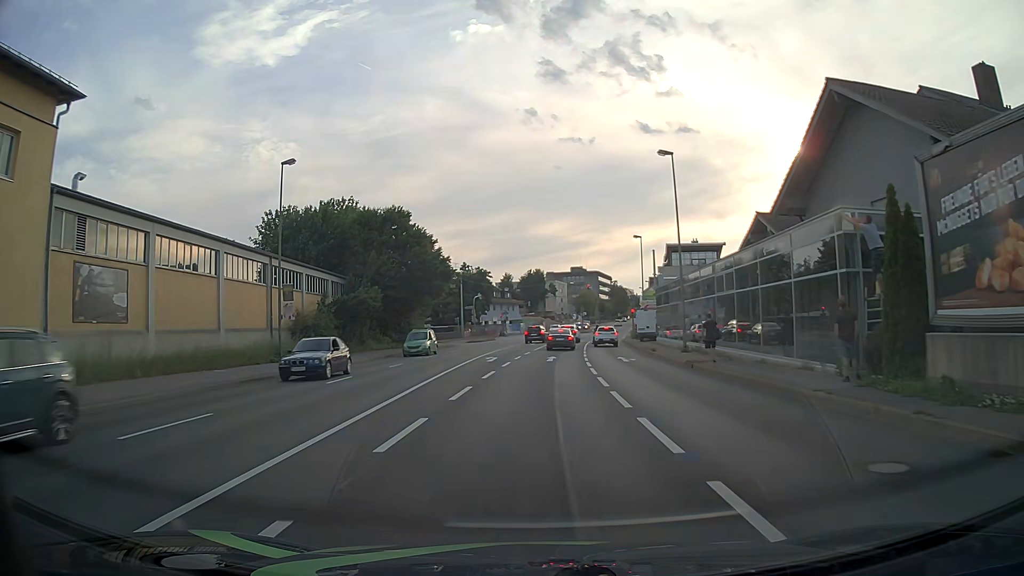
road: primary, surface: asphalt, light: Day
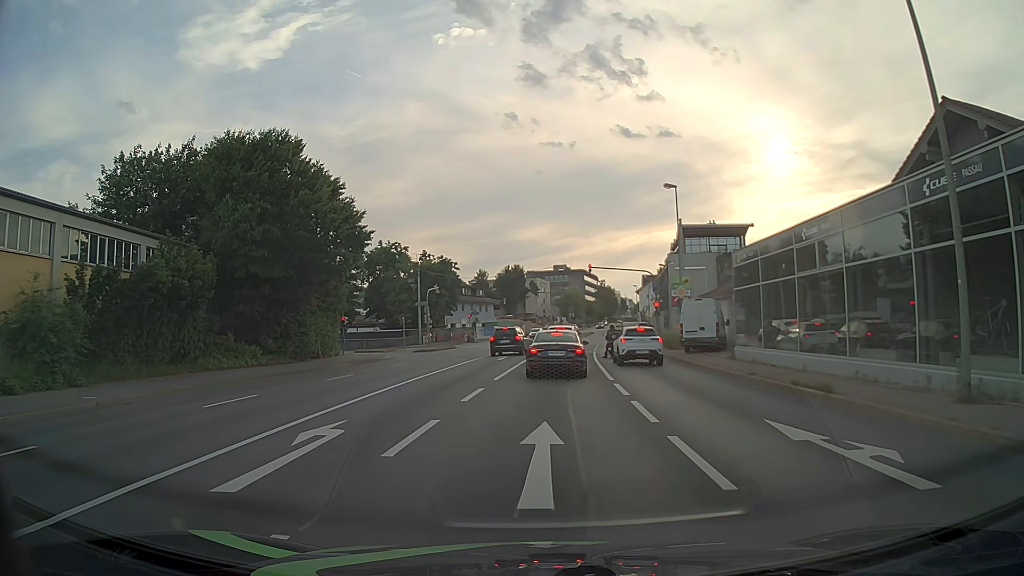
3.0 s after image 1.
(+0.4, +23.9) m; +2°
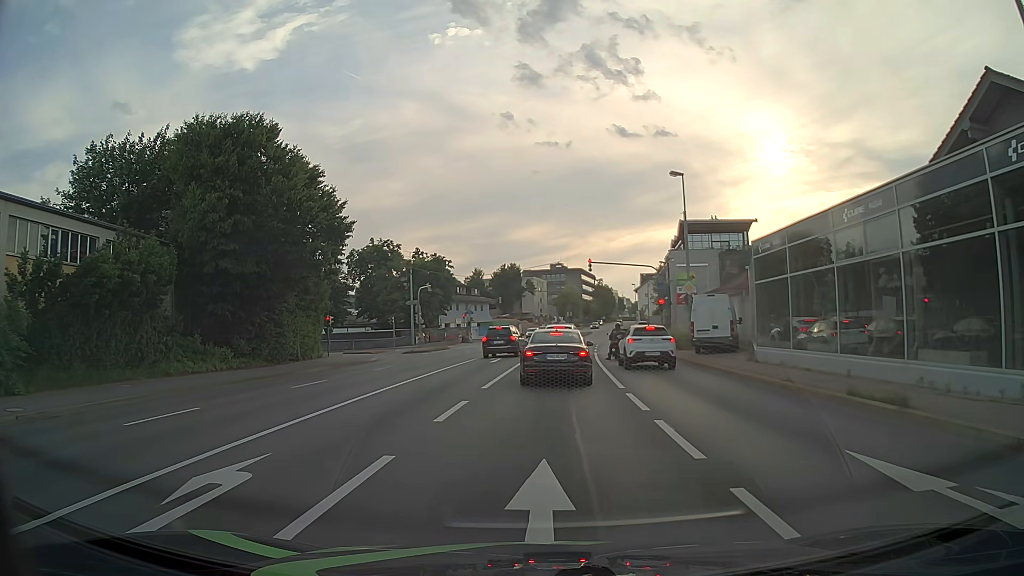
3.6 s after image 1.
(0.0, +3.0) m; 0°
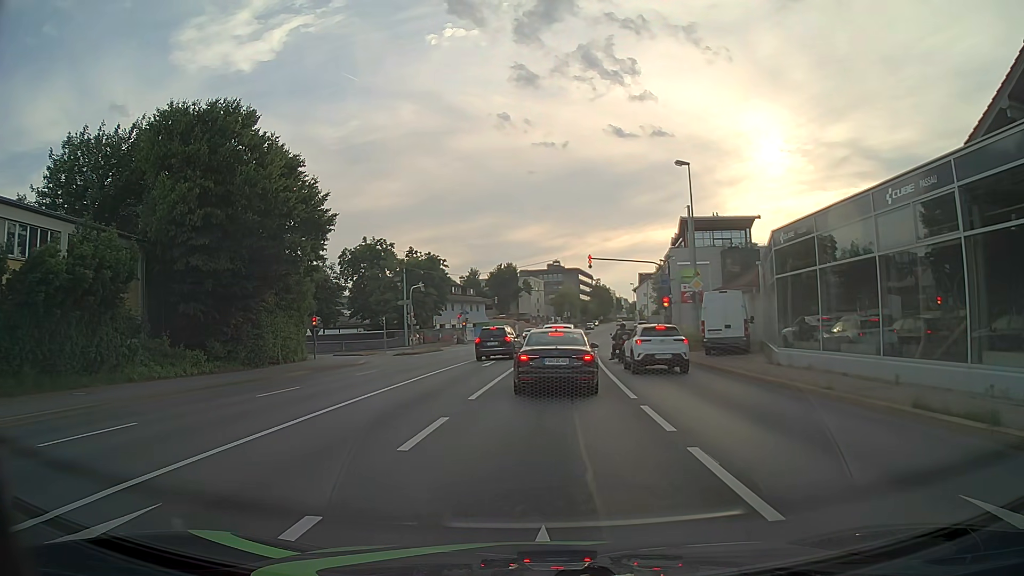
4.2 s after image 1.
(0.0, +2.4) m; +1°
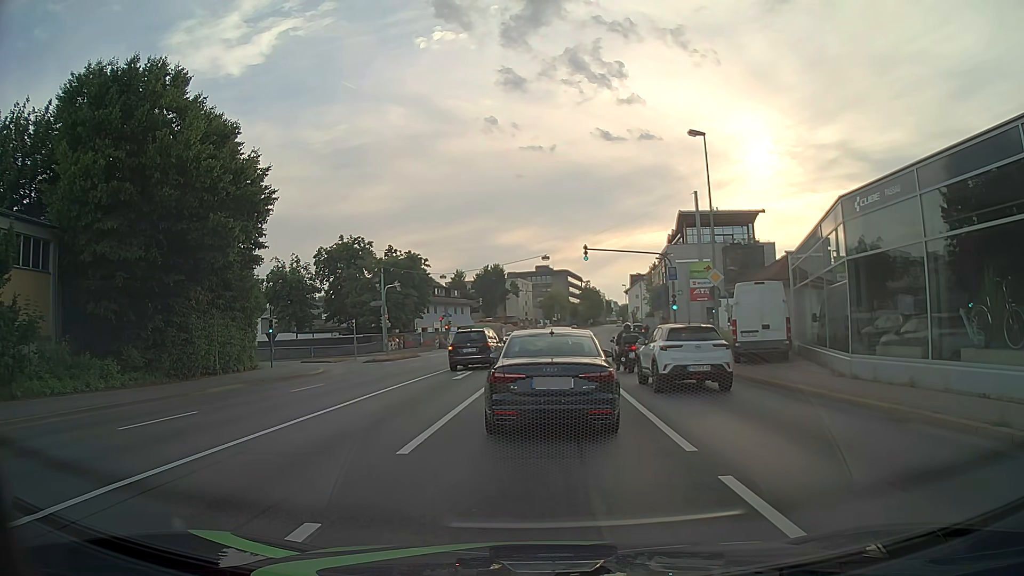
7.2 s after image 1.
(0.0, +5.8) m; -1°
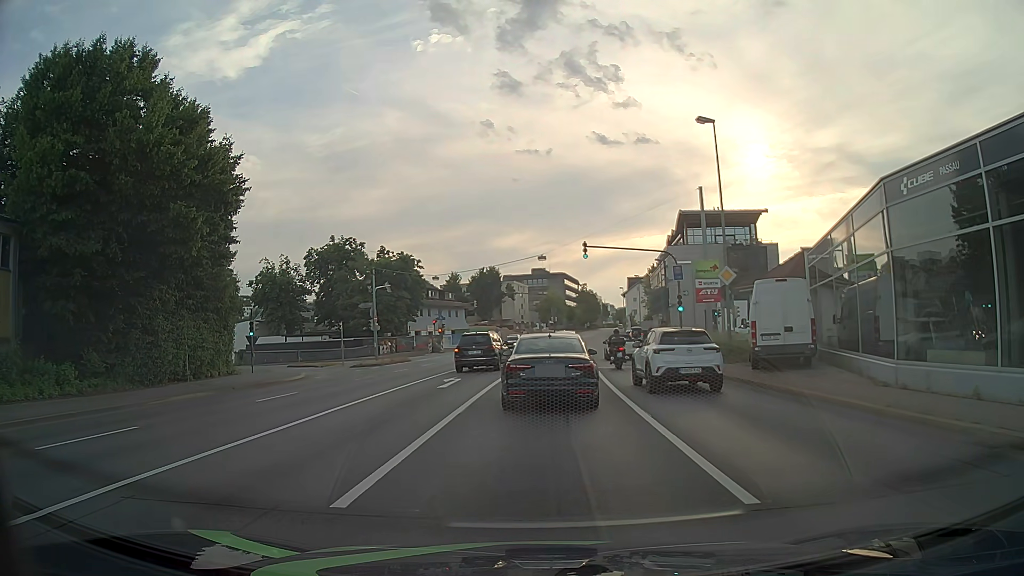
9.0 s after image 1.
(+0.1, +2.5) m; +3°
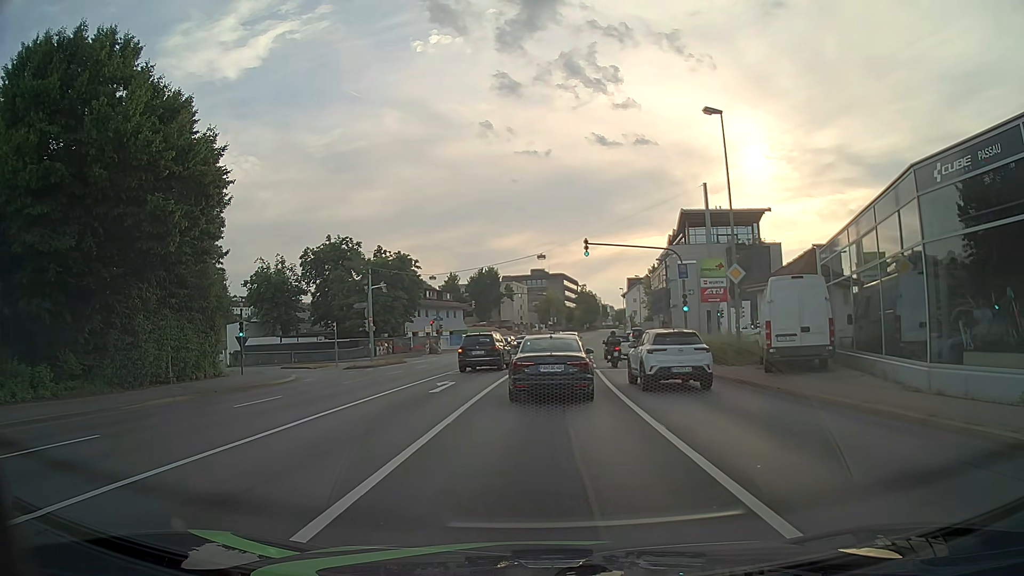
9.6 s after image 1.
(0.0, +1.4) m; 0°
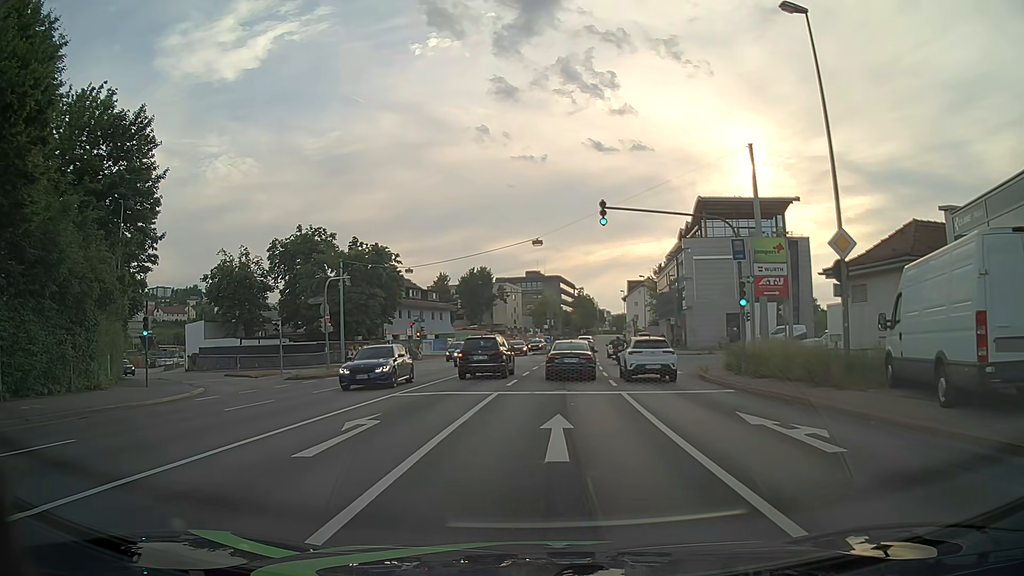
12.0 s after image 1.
(-0.1, +10.1) m; 0°
(0, +10) (0, +20) (+1, +30) (+2, +40) (+3, +50) (+4, +60) (+4, +70) (+5, +80) (+6, +90) (+7, +100) m
